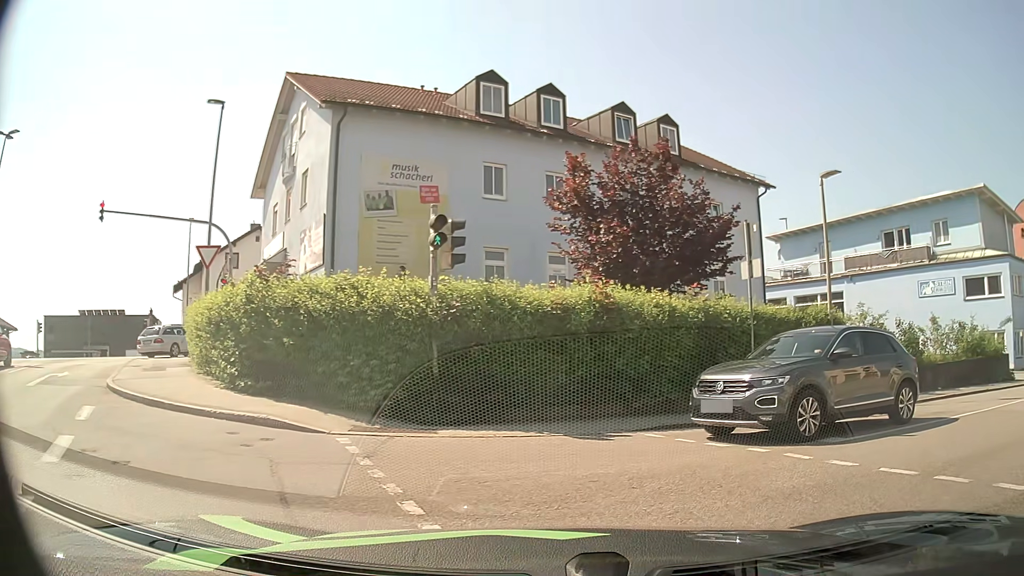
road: tertiary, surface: asphalt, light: Day
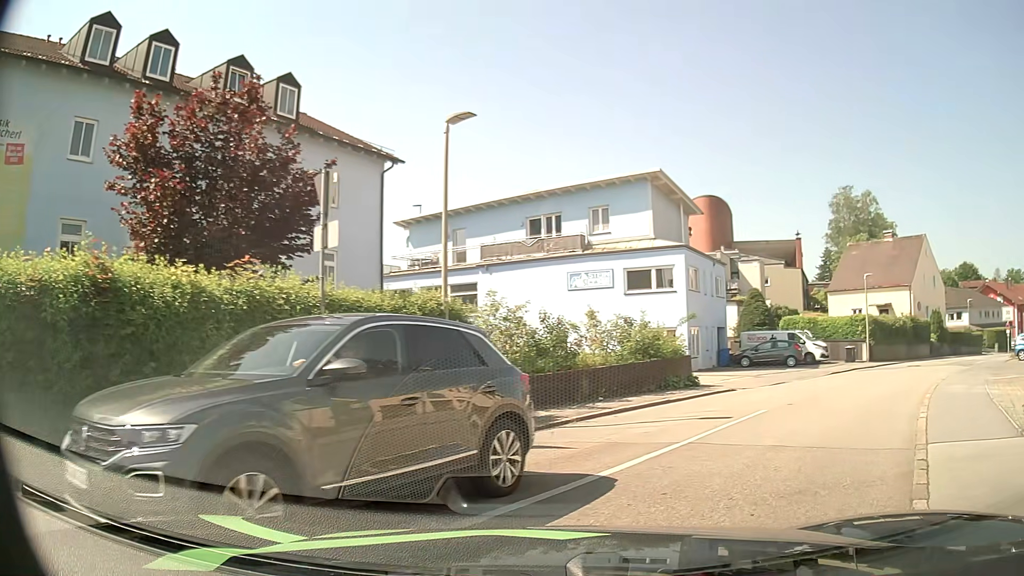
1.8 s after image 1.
(+1.2, +4.1) m; +31°
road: residential
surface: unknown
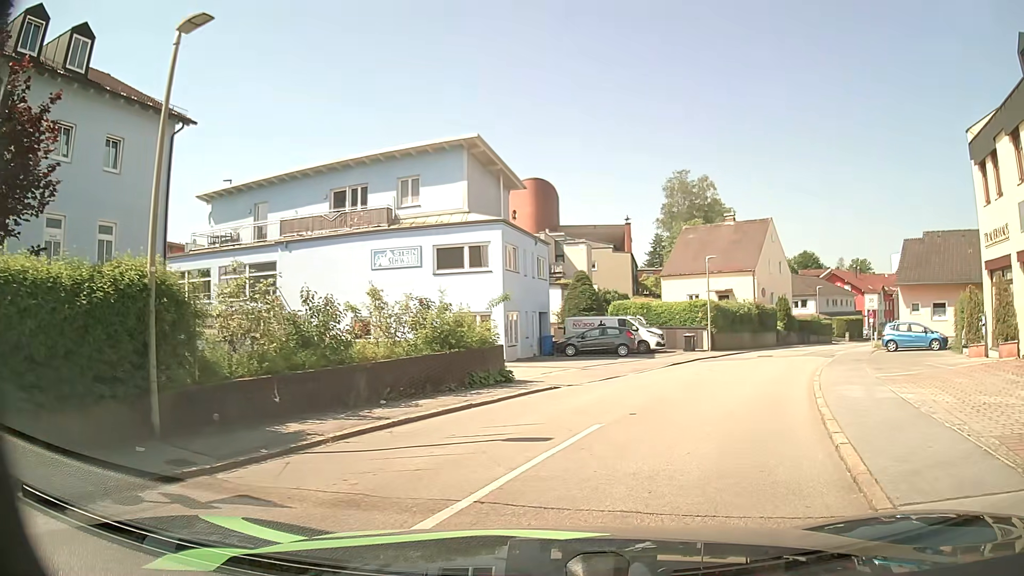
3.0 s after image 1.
(+0.6, +3.6) m; +15°
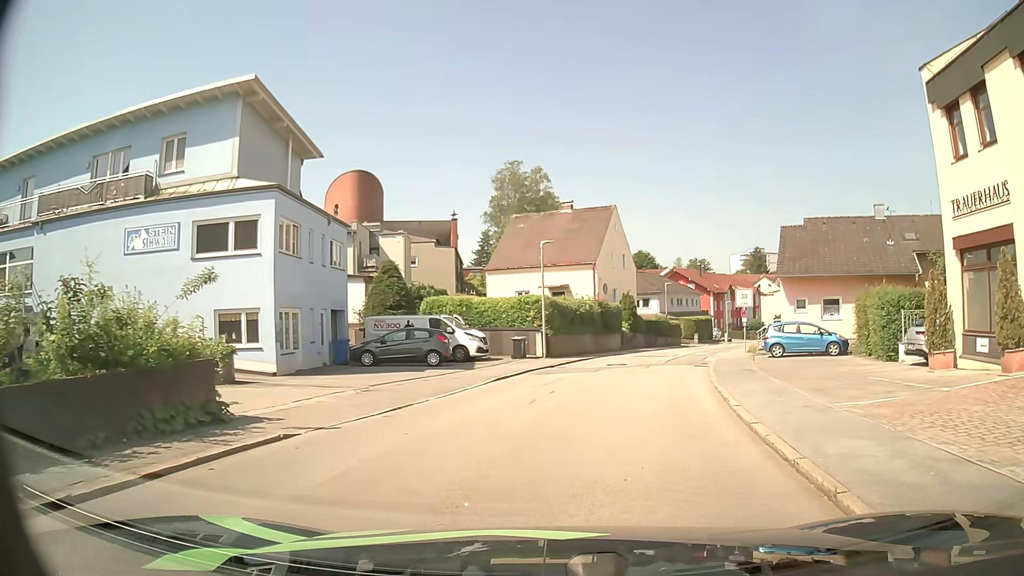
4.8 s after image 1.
(+1.1, +7.2) m; +14°
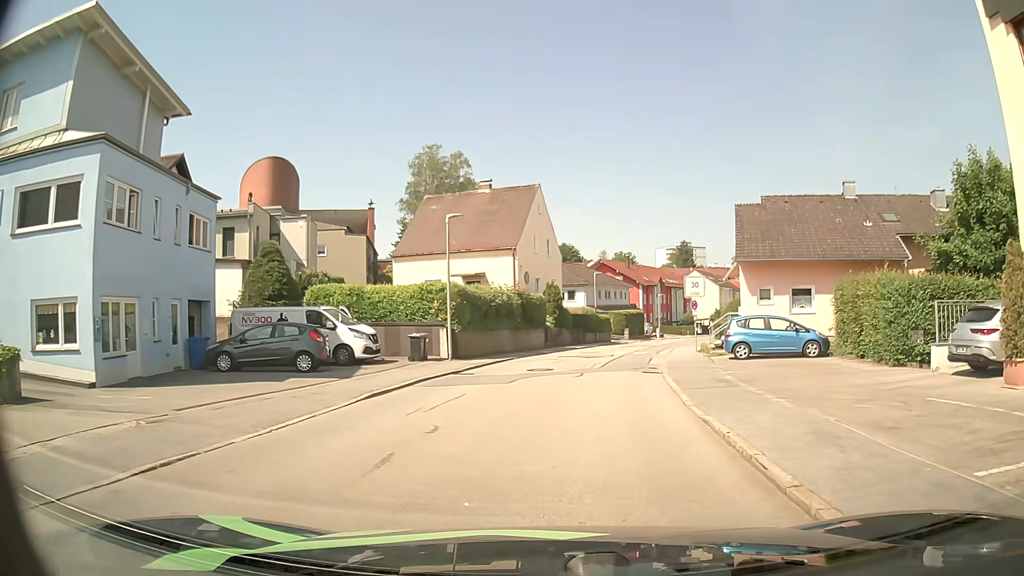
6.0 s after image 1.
(+0.5, +6.0) m; +8°
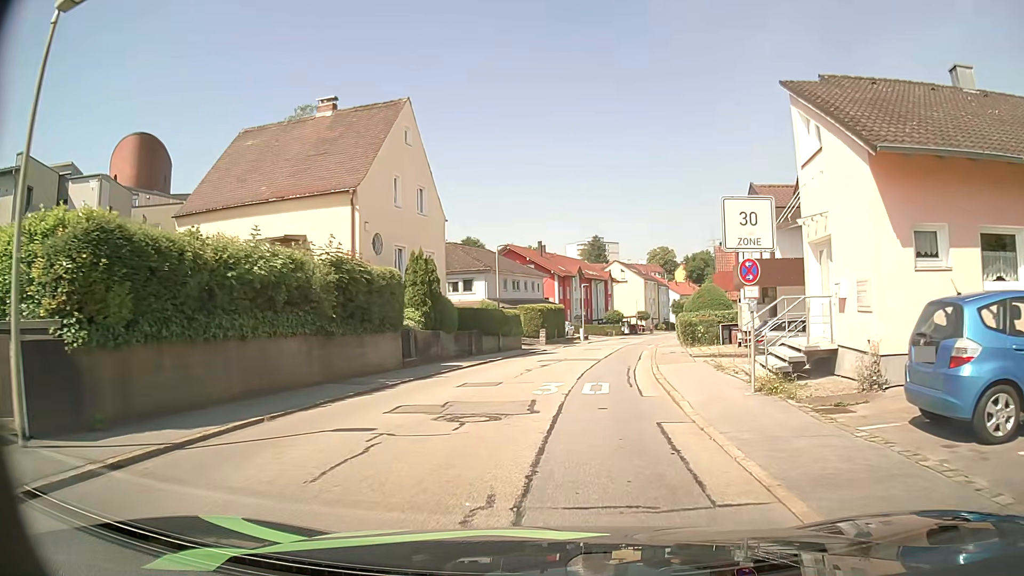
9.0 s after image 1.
(+1.3, +17.9) m; +8°
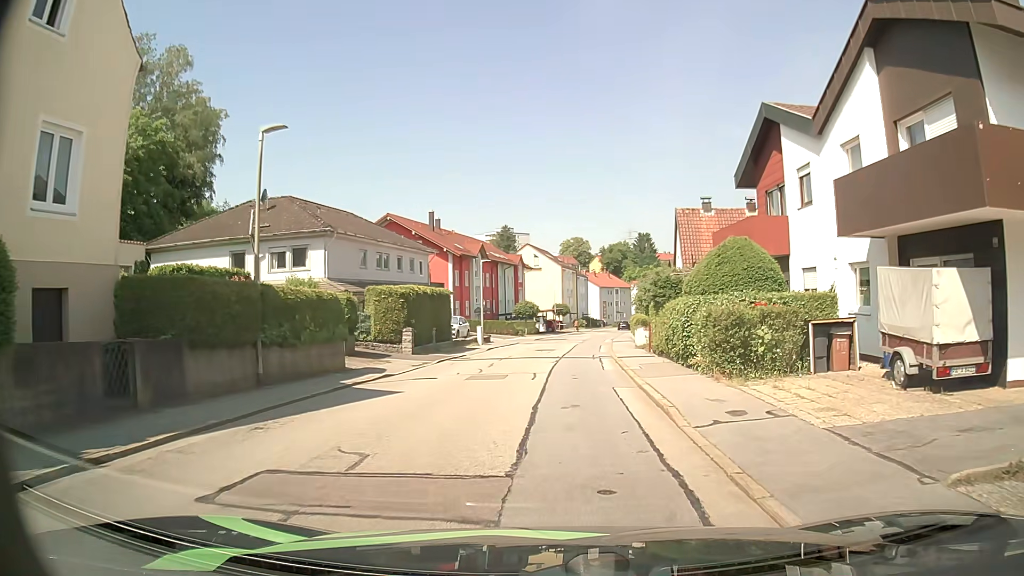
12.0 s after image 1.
(+1.6, +20.1) m; +8°
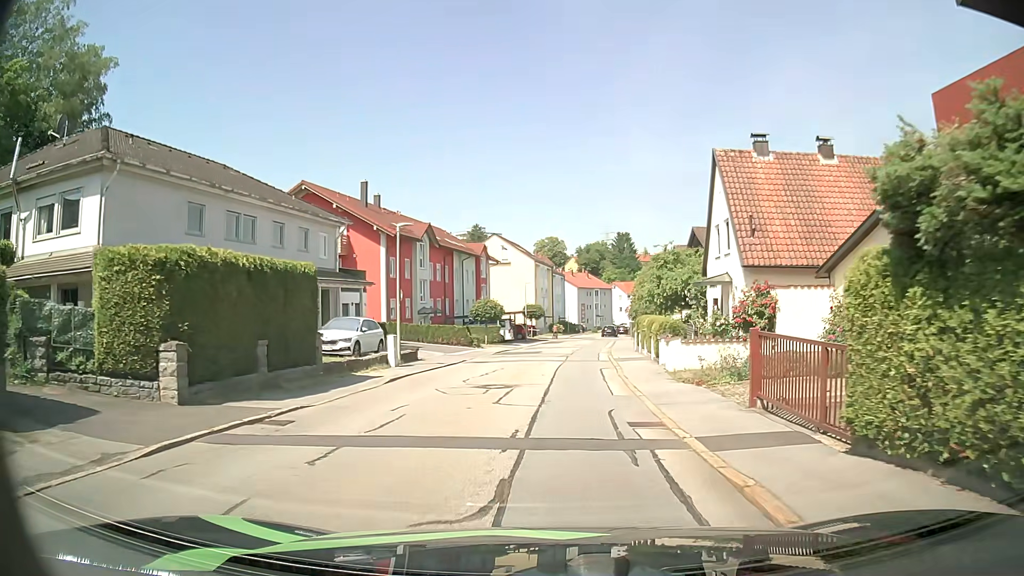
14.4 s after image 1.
(+0.3, +16.6) m; +3°
(0, +10) (0, +20) (+1, +30) (+1, +40) (+2, +50) (+3, +60) (+3, +70) (+3, +80) (+4, +90) (+5, +100) m
